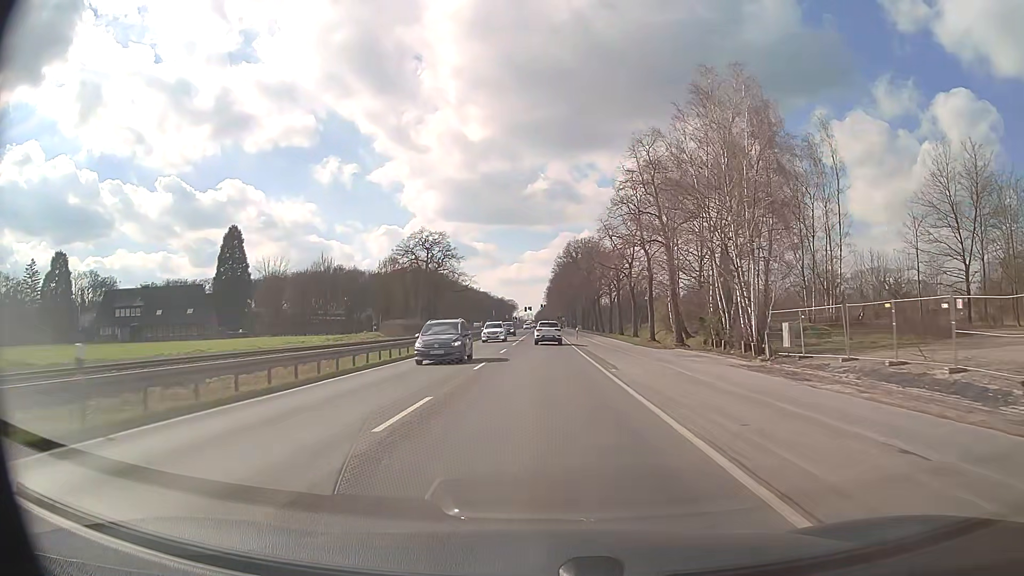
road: primary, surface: asphalt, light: Day
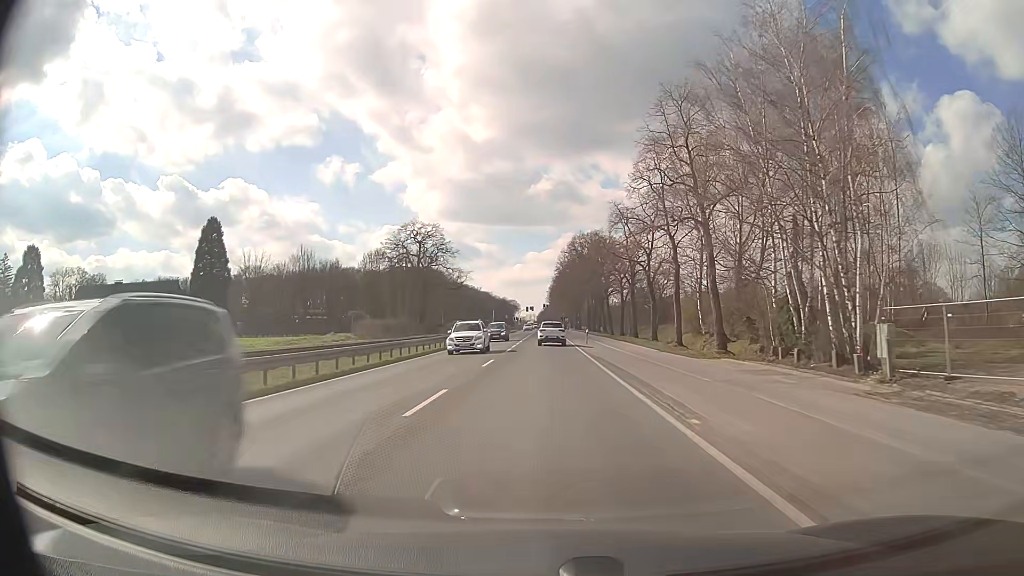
(0.0, +10.6) m; 0°
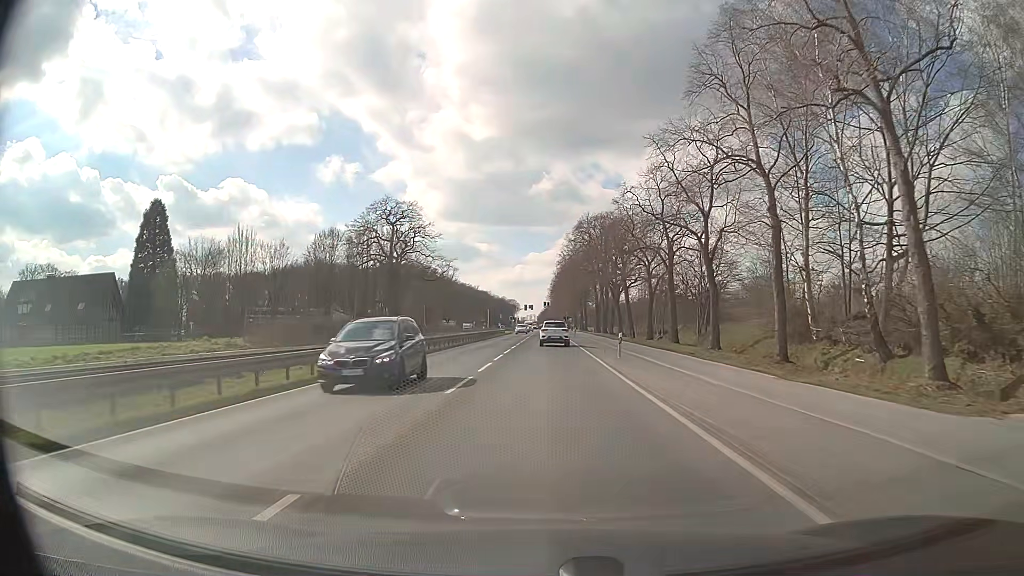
(0.0, +21.0) m; 0°
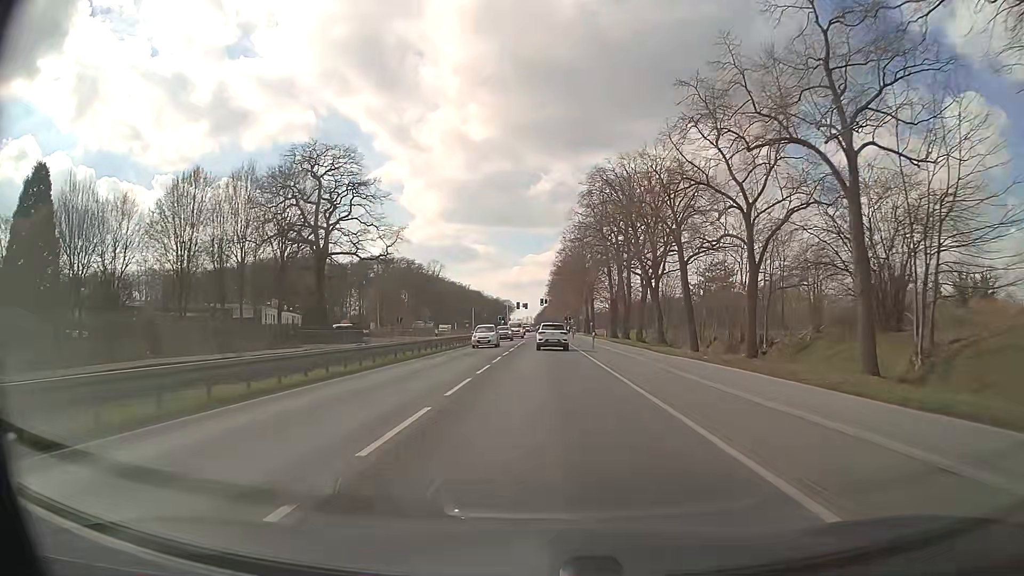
(+0.1, +30.6) m; 0°
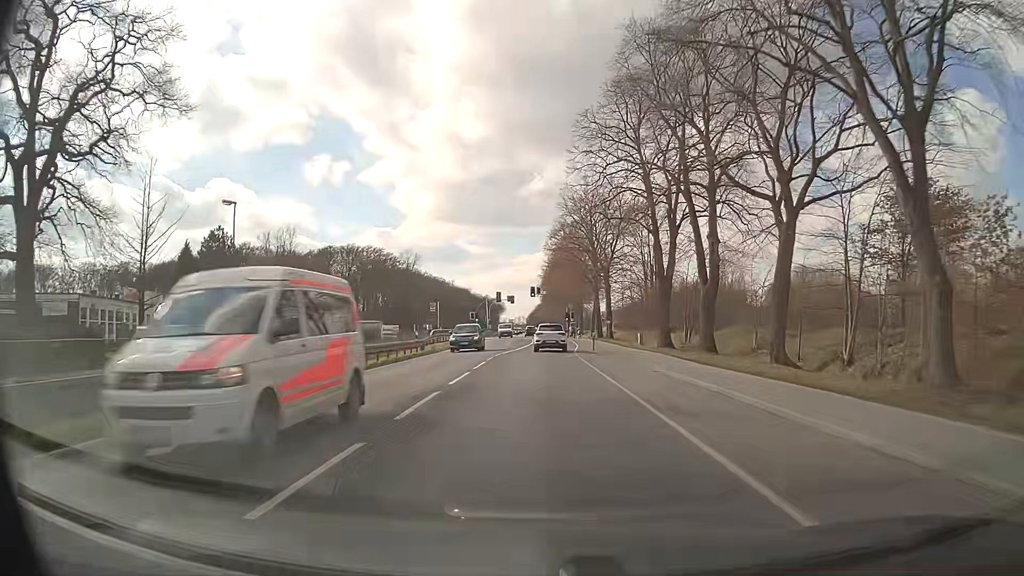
(+0.3, +39.8) m; +1°
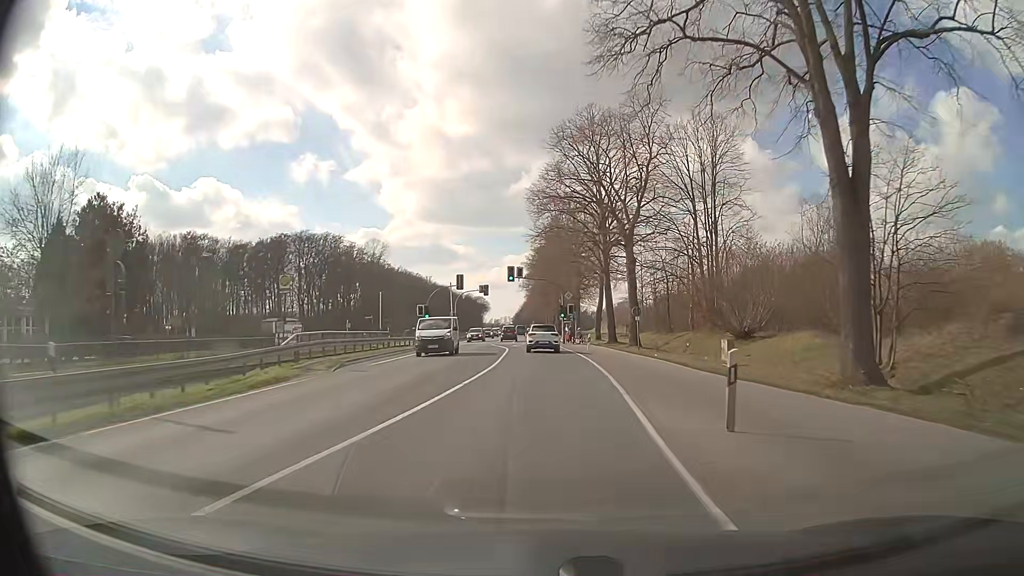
(+0.2, +30.6) m; +1°
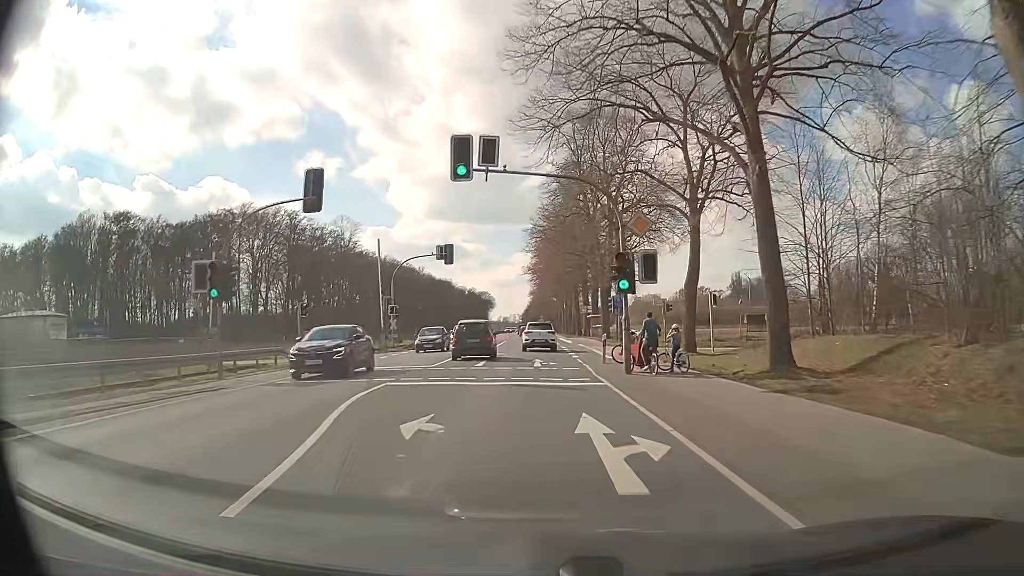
(-0.2, +41.5) m; -1°
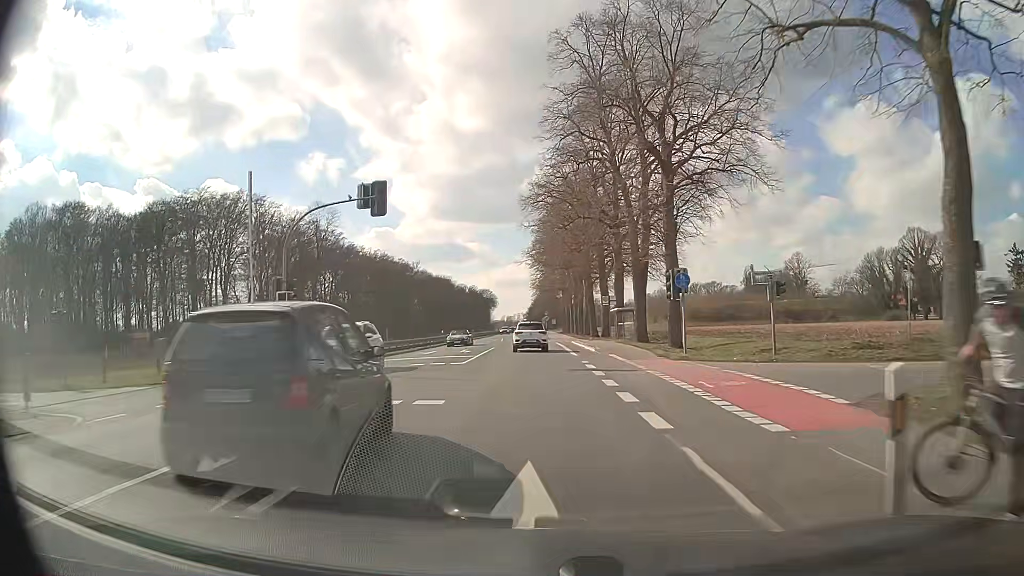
(0.0, +20.7) m; 0°
(0, +10) (0, +20) (-1, +30) (-1, +40) (-1, +50) (-2, +60) (-2, +70) (-3, +80) (-3, +90) (-3, +100) m
